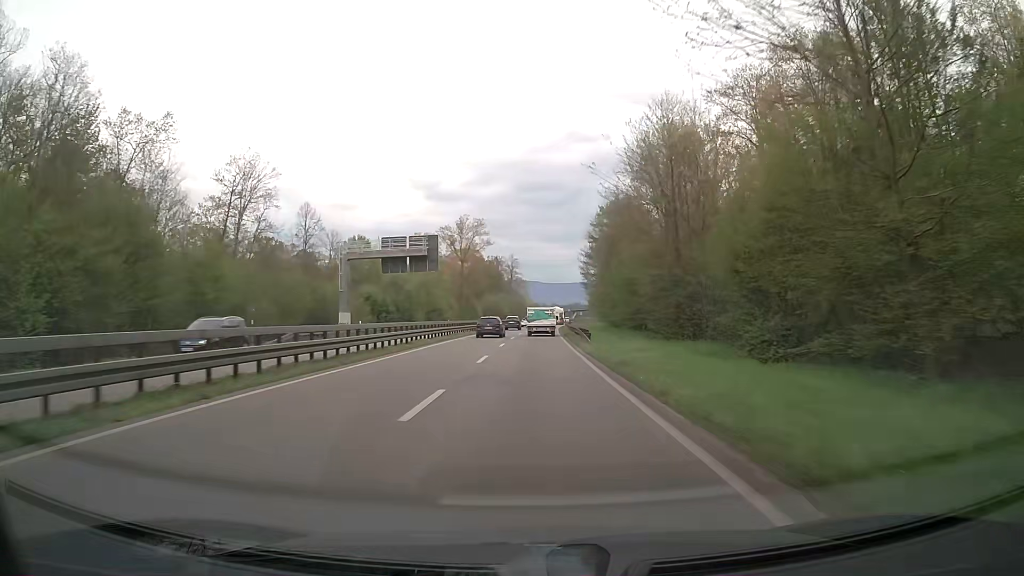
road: trunk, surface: asphalt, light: Day
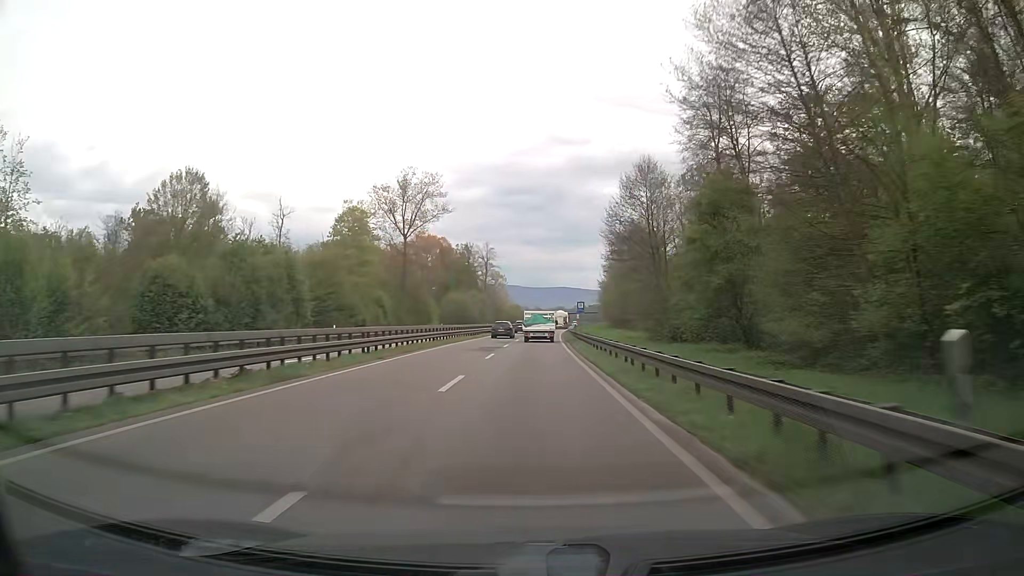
(+0.6, +55.6) m; +1°
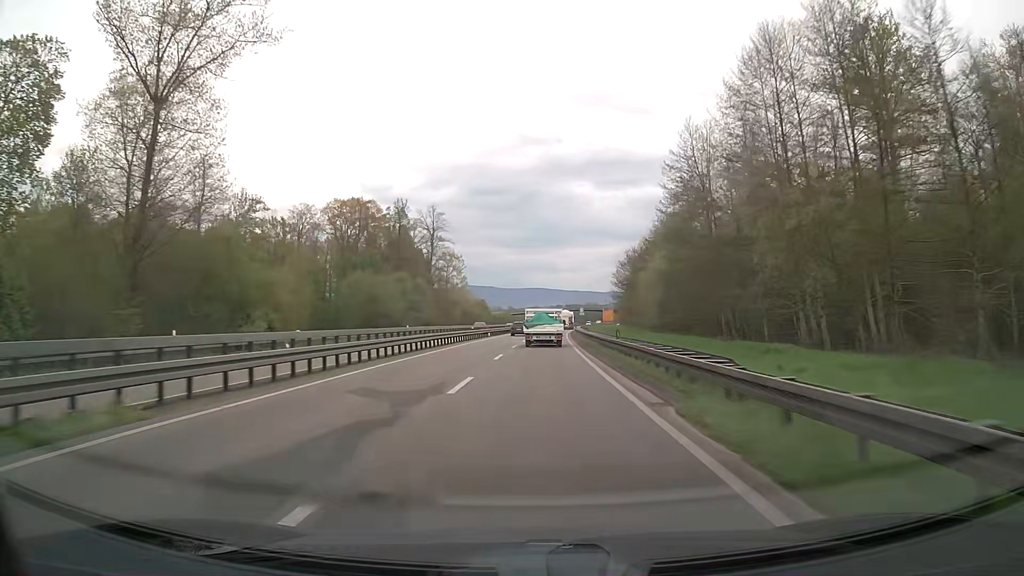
(+1.5, +72.4) m; +2°
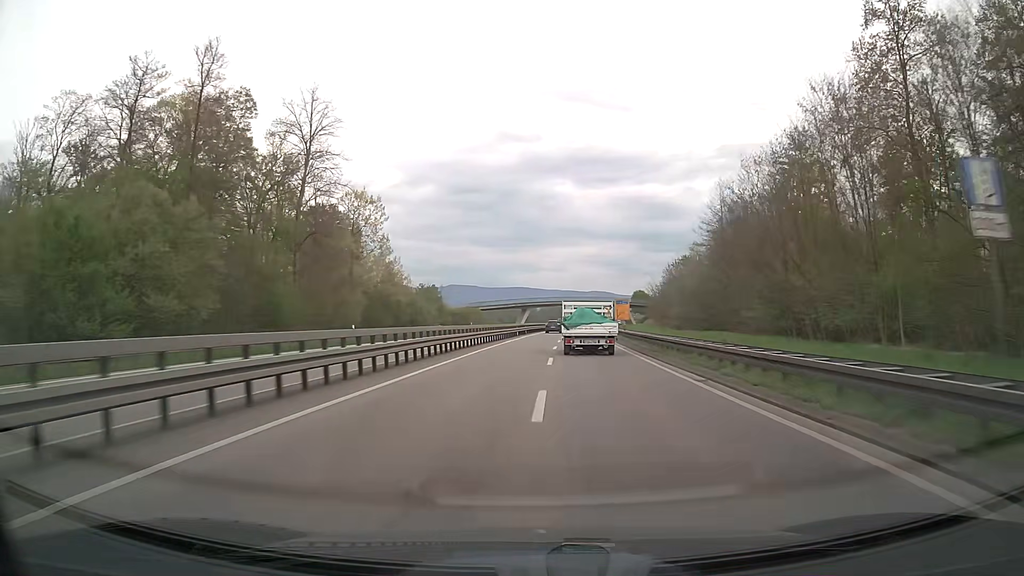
(+0.8, +76.1) m; +2°
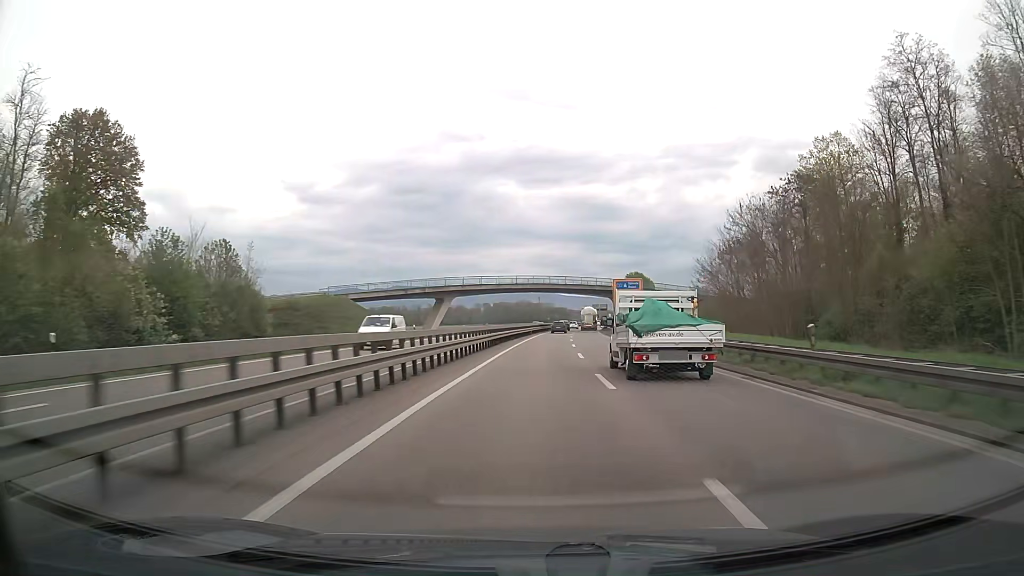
(+2.9, +79.4) m; +5°
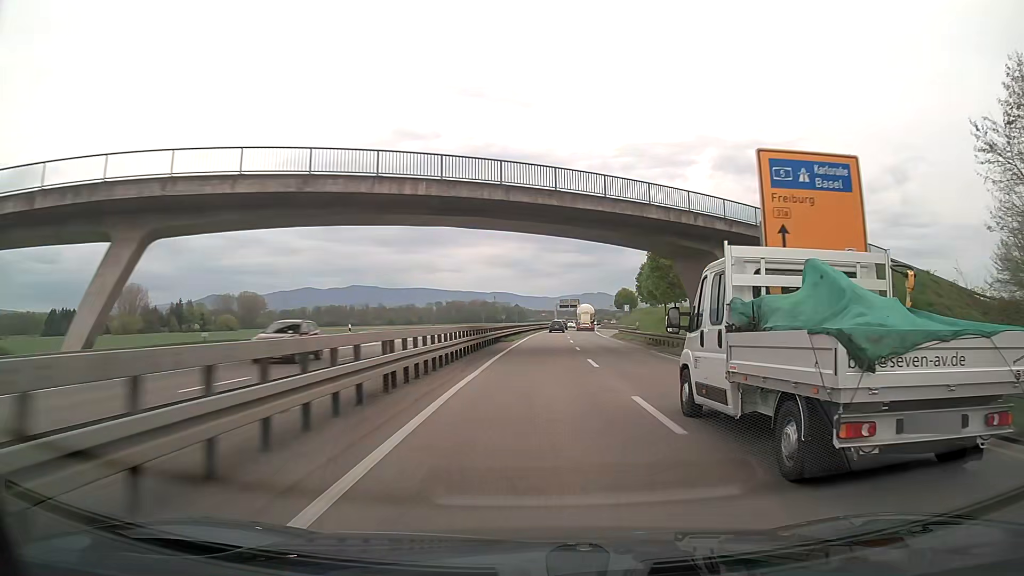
(+1.9, +65.8) m; +4°
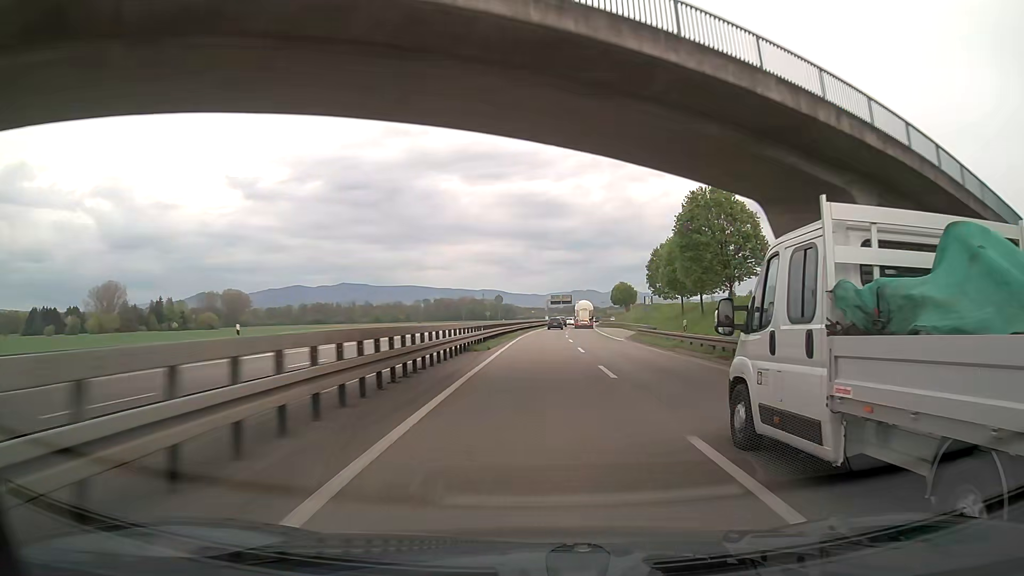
(+0.1, +16.7) m; +1°
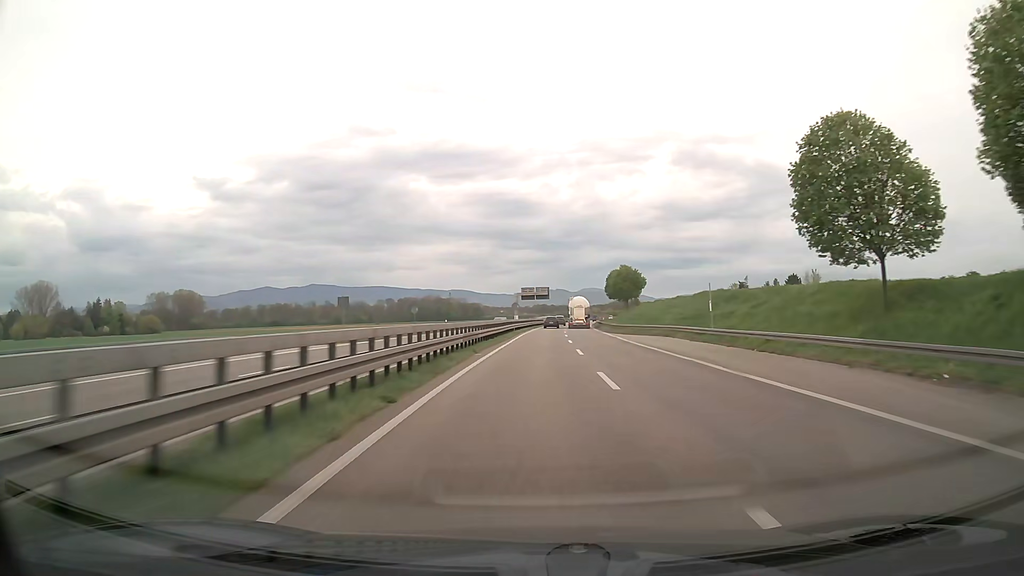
(+1.1, +50.7) m; +3°
(0, +10) (0, +20) (0, +30) (+1, +40) (+1, +50) (+2, +60) (+2, +70) (+3, +80) (+3, +90) (+4, +100) m
